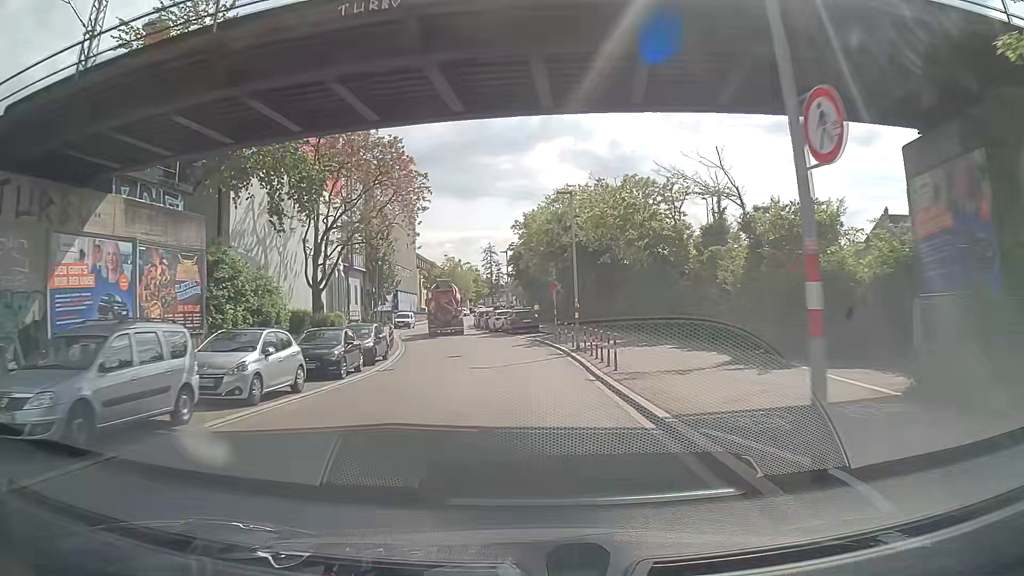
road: tertiary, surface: asphalt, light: Day
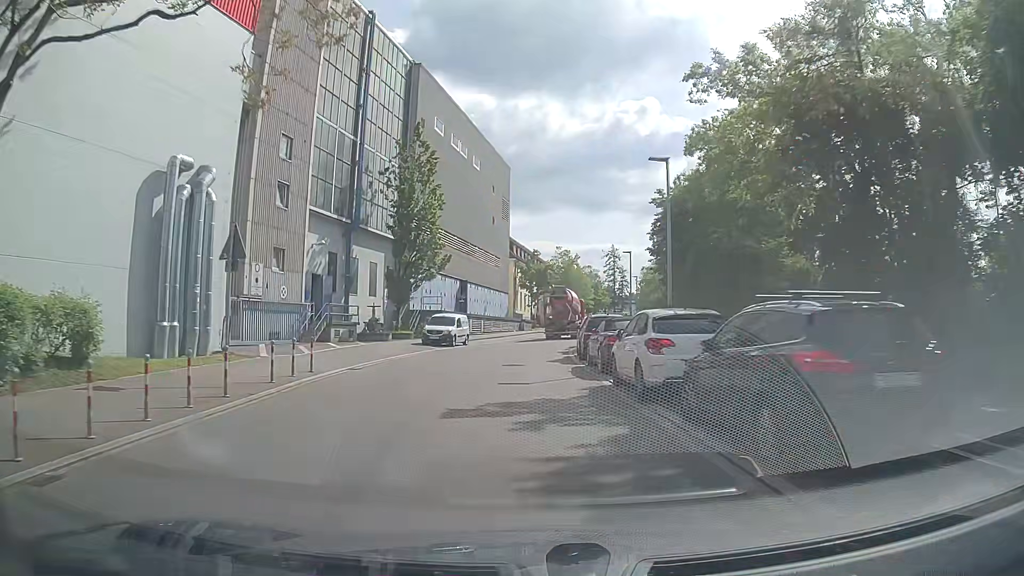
(-1.7, +35.7) m; -10°
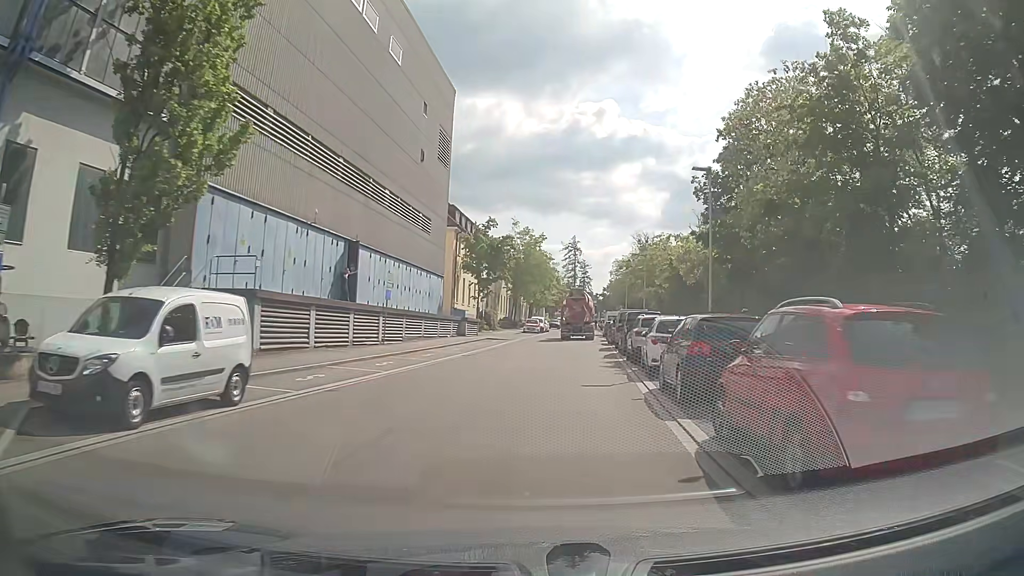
(+0.3, +28.6) m; +4°
(0, +10) (+1, +20) (+2, +30) (+3, +40) (+4, +50) (+4, +60) (+5, +70) (+6, +80) (+7, +90) (+8, +100) m
